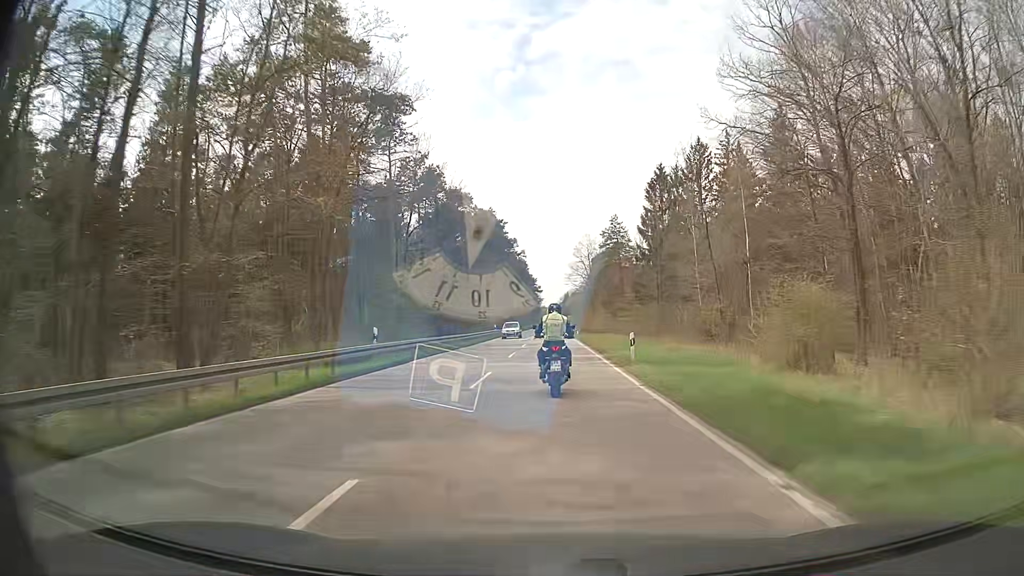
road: primary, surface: asphalt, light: Day
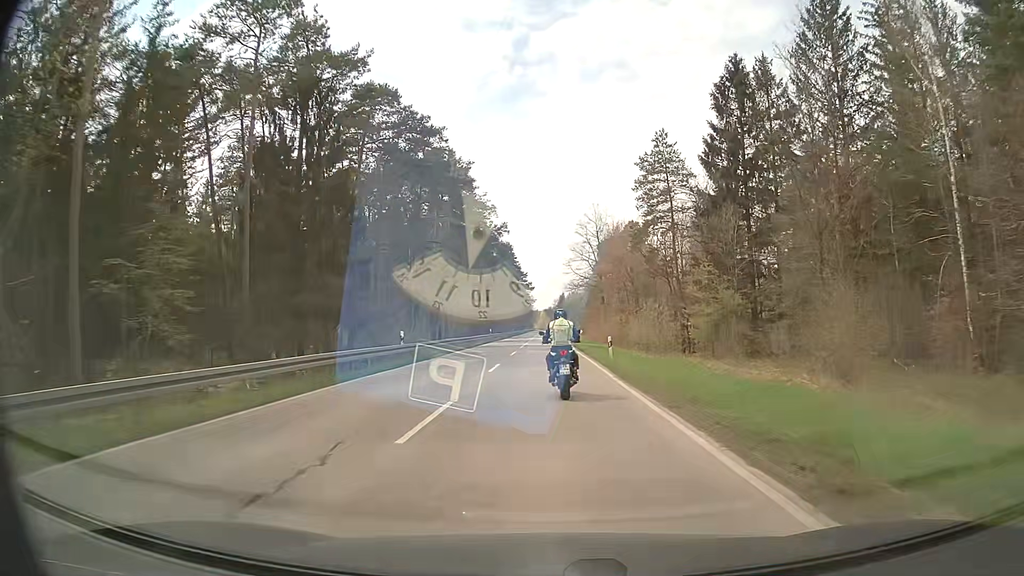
(+0.1, +43.2) m; +1°
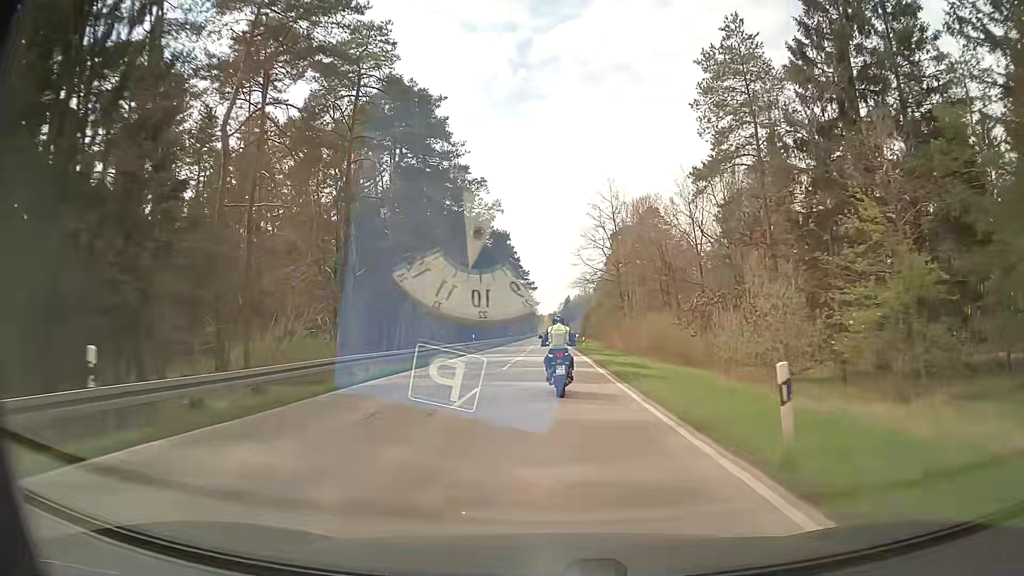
(-0.1, +20.9) m; 0°
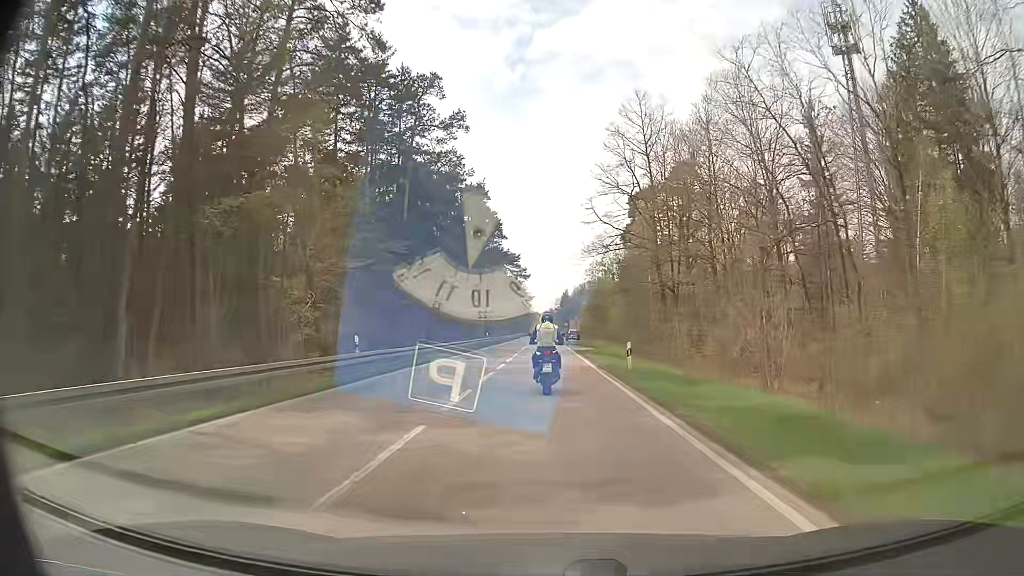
(-0.1, +32.4) m; 0°
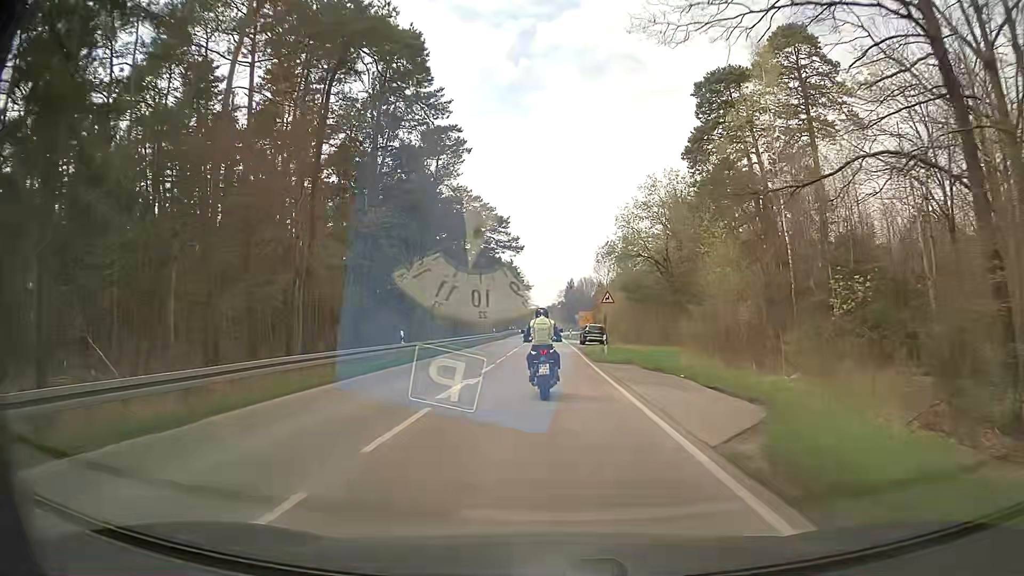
(+0.2, +41.0) m; 0°
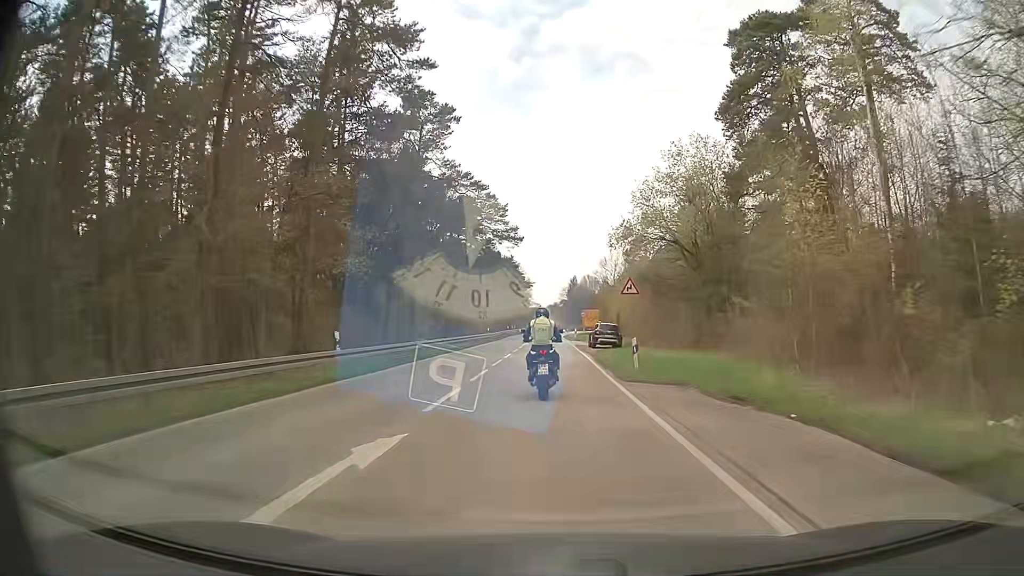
(0.0, +9.3) m; 0°
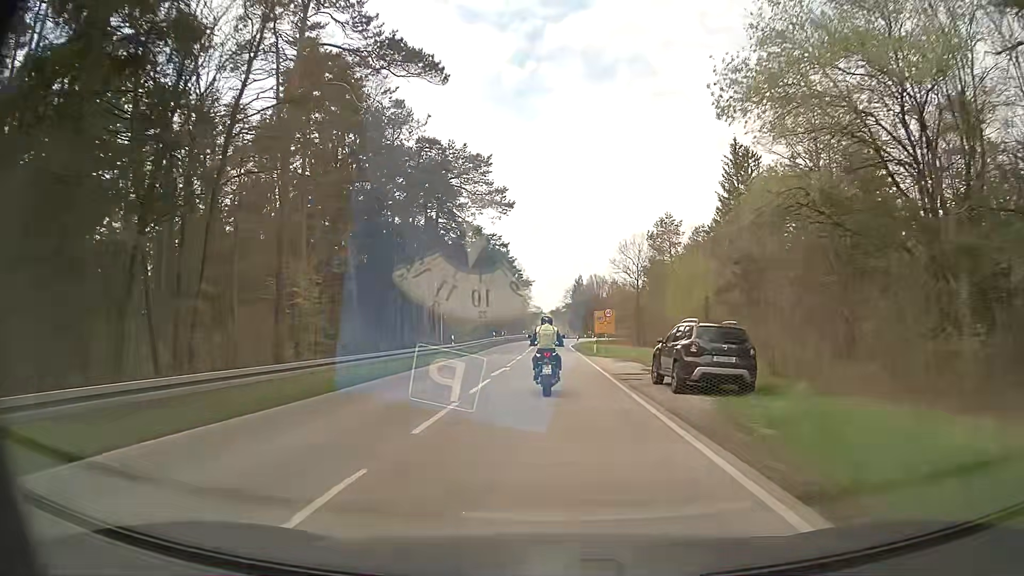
(-0.1, +26.7) m; 0°
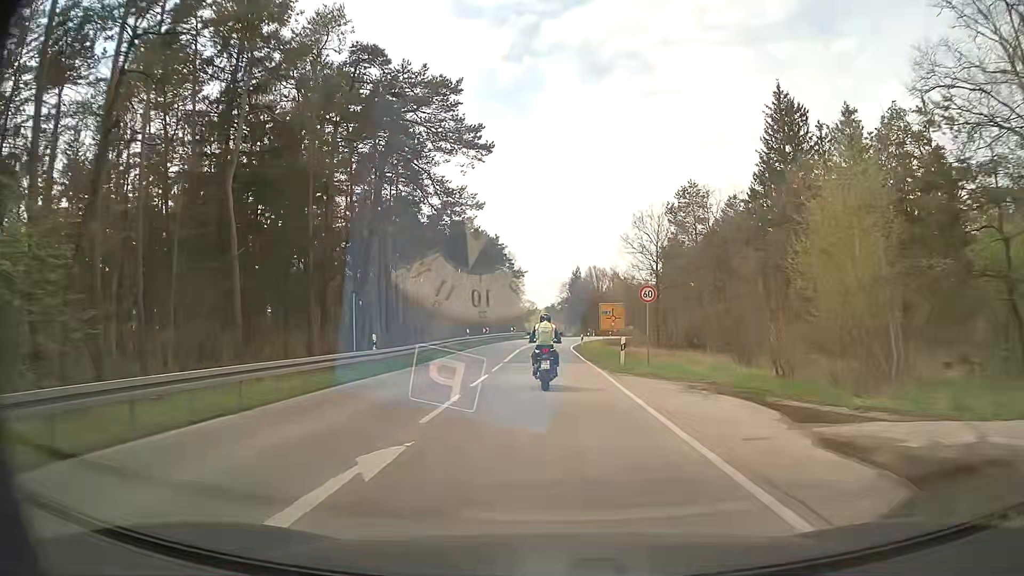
(-0.1, +18.1) m; 0°
(0, +10) (0, +20) (0, +30) (0, +40) (0, +50) (+1, +60) (+1, +70) (+3, +80) (+4, +90) (+7, +99) m
